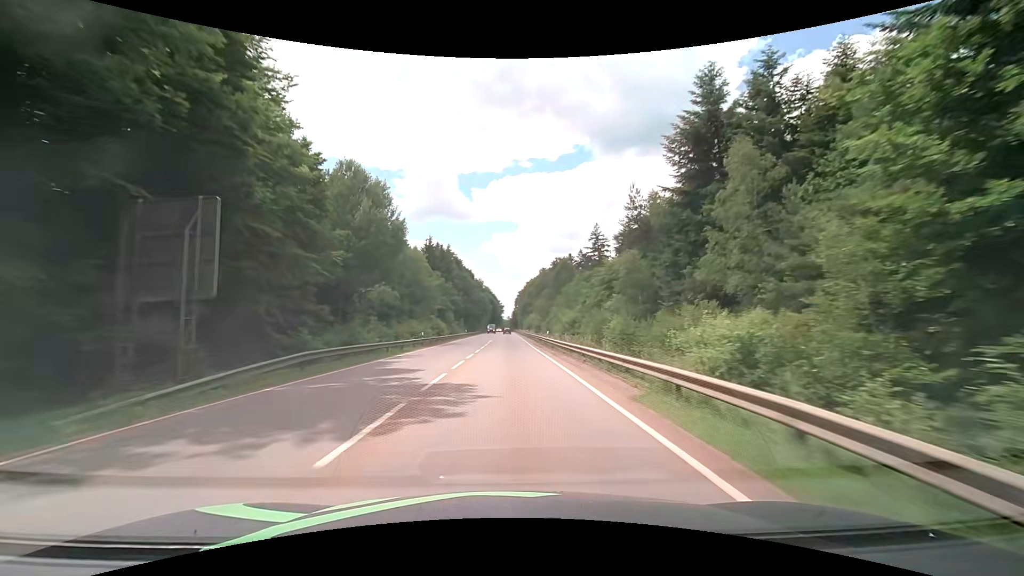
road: secondary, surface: asphalt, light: Day
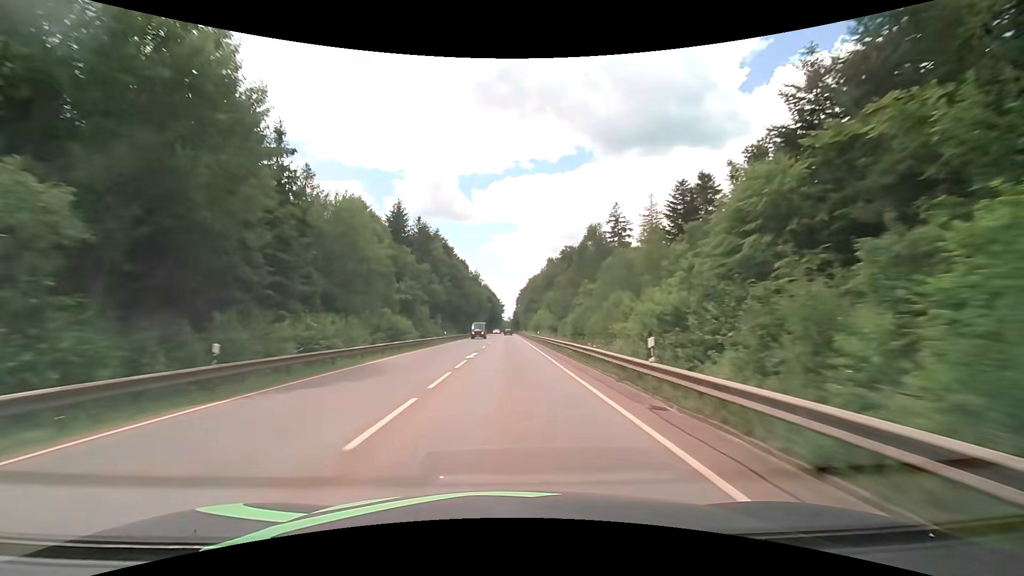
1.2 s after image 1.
(+0.2, +29.4) m; 0°
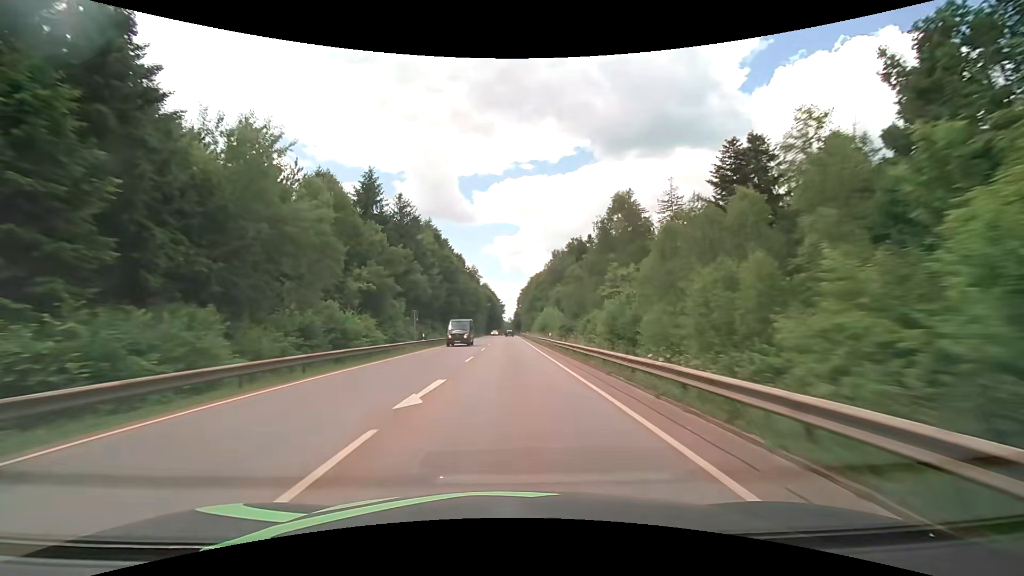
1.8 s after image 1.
(+0.1, +15.0) m; 0°
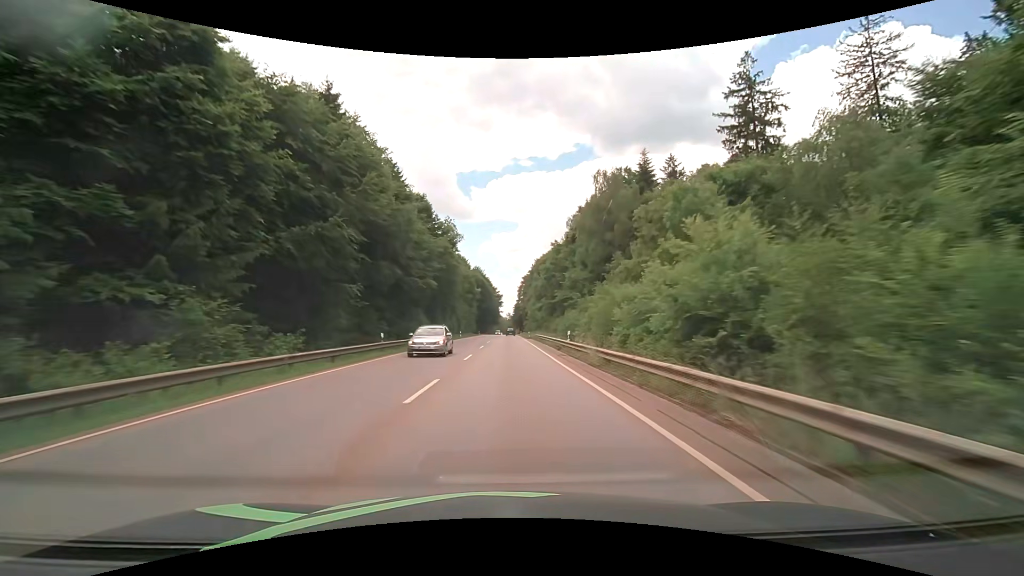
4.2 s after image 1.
(+0.1, +61.1) m; 0°
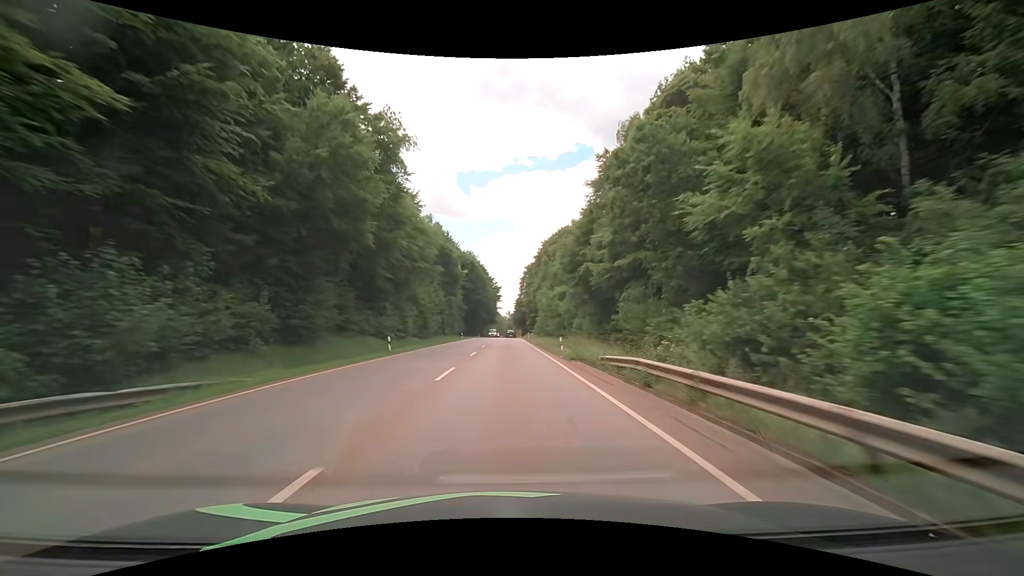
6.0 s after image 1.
(+0.1, +44.1) m; 0°
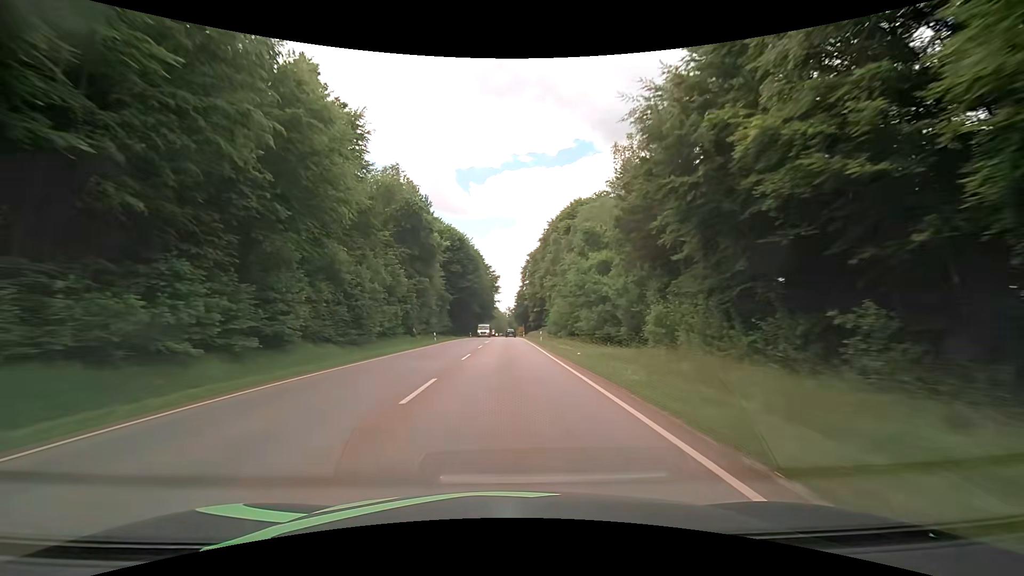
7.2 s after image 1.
(-0.1, +28.1) m; 0°
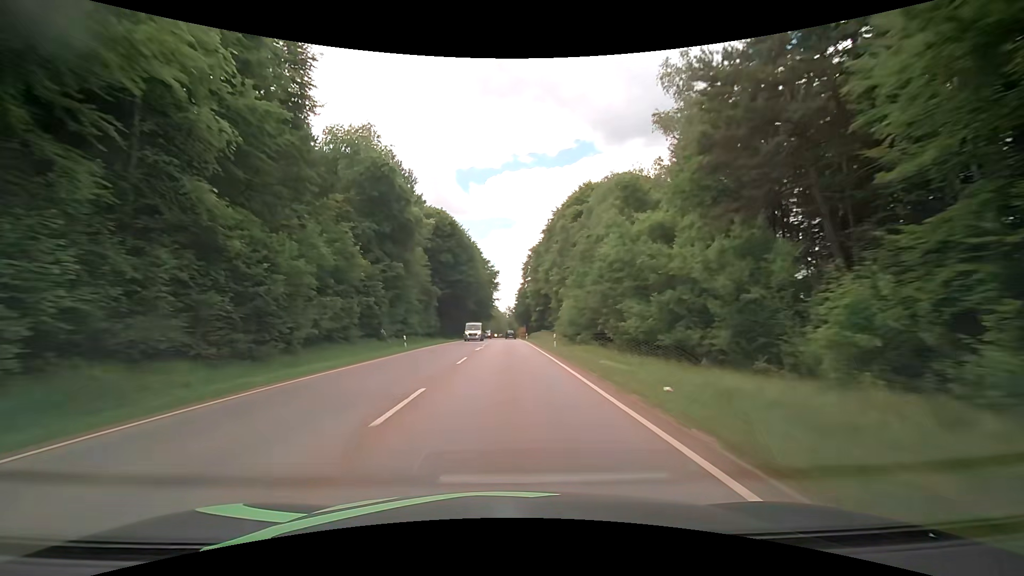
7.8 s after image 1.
(0.0, +13.7) m; 0°
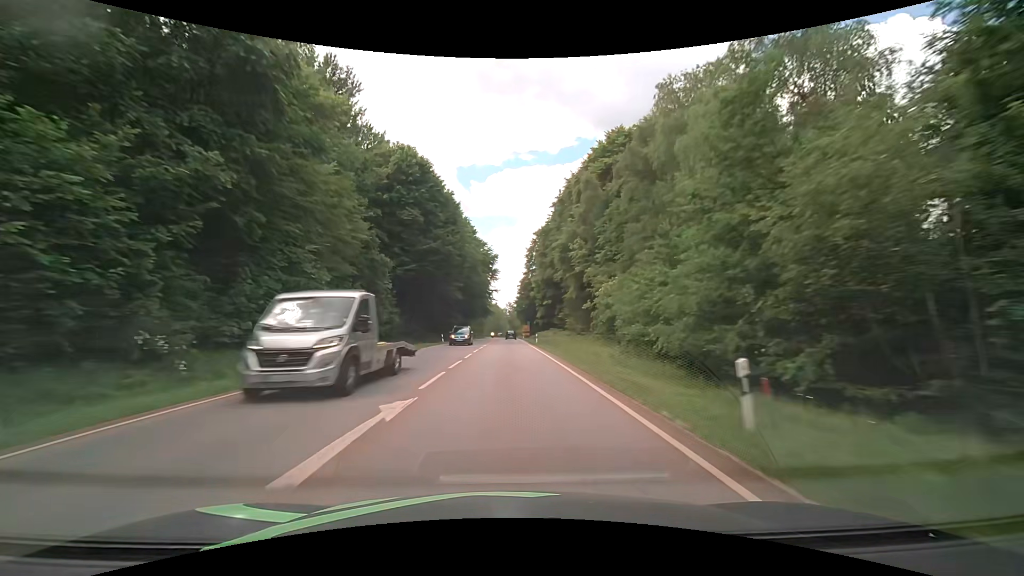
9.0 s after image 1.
(0.0, +26.7) m; 0°
(0, +10) (0, +20) (0, +30) (0, +40) (0, +50) (0, +60) (0, +70) (0, +80) (0, +90) (0, +100) m
